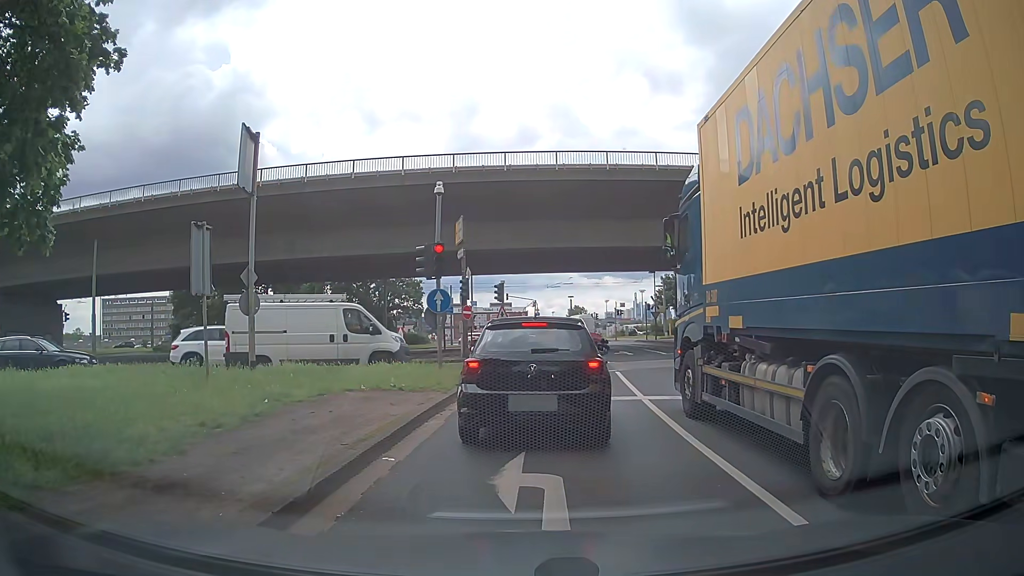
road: primary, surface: asphalt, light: Day
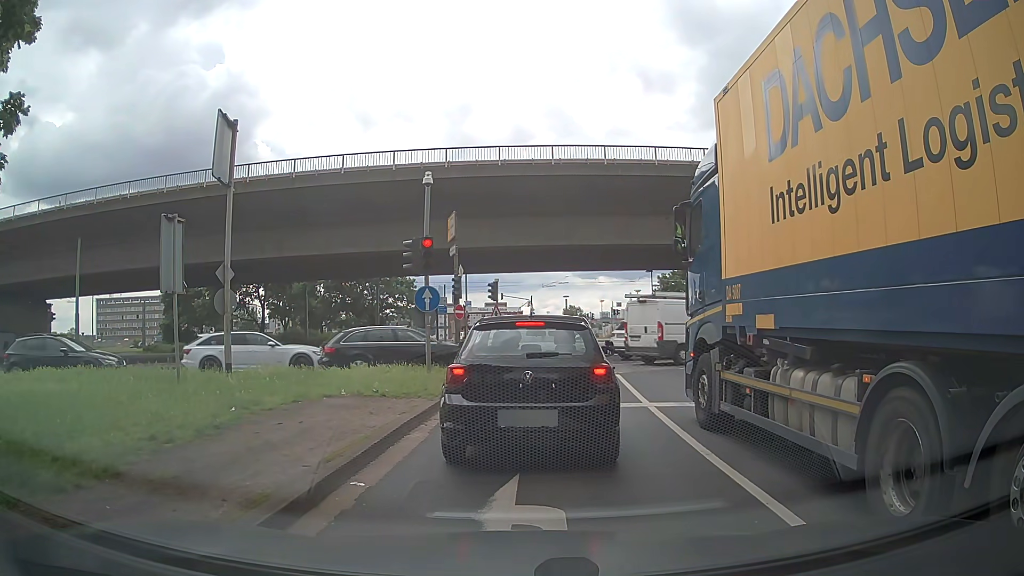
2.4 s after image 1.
(0.0, +1.1) m; 0°
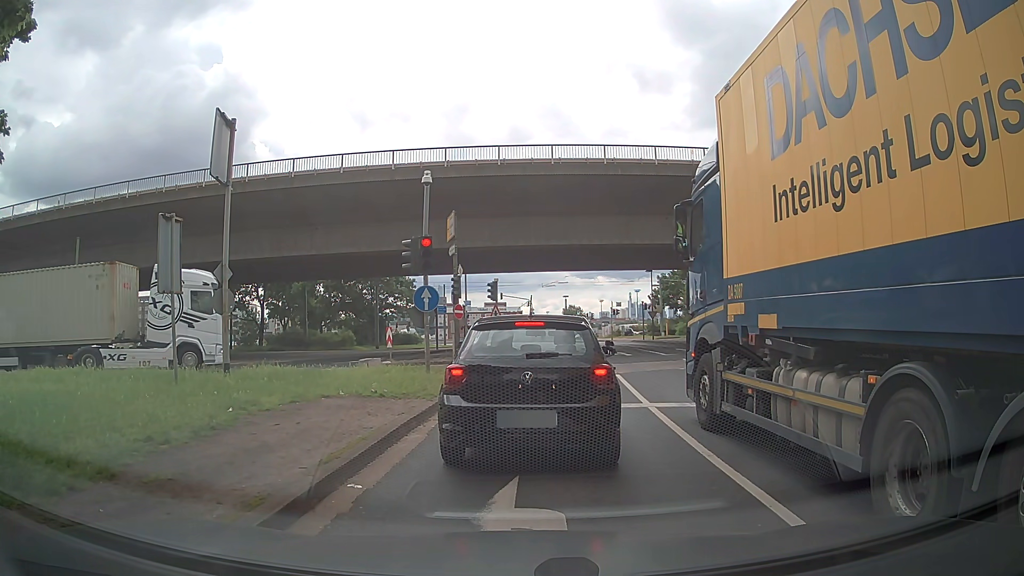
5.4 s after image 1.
(0.0, +0.2) m; 0°
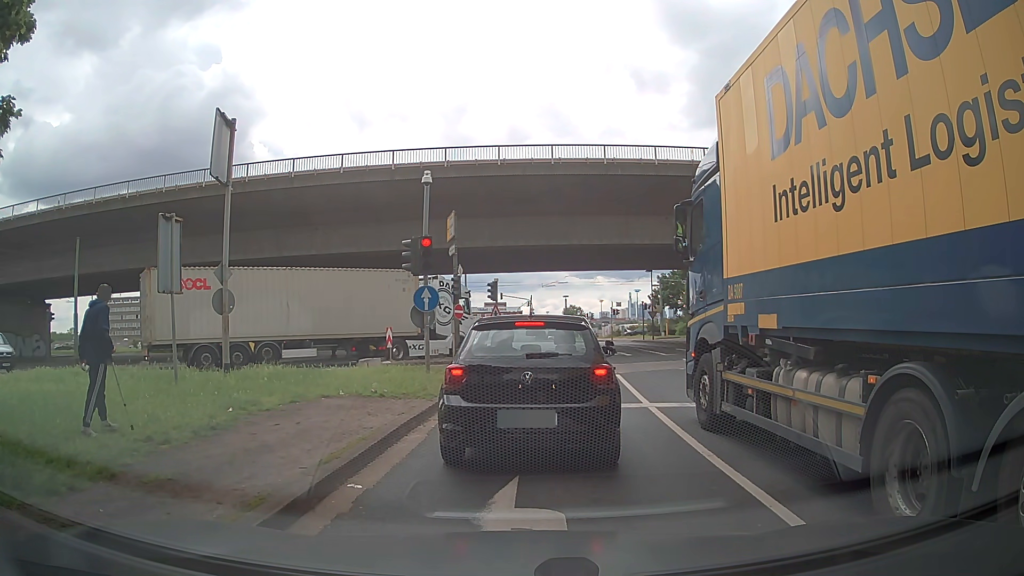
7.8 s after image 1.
(0.0, 0.0) m; 0°
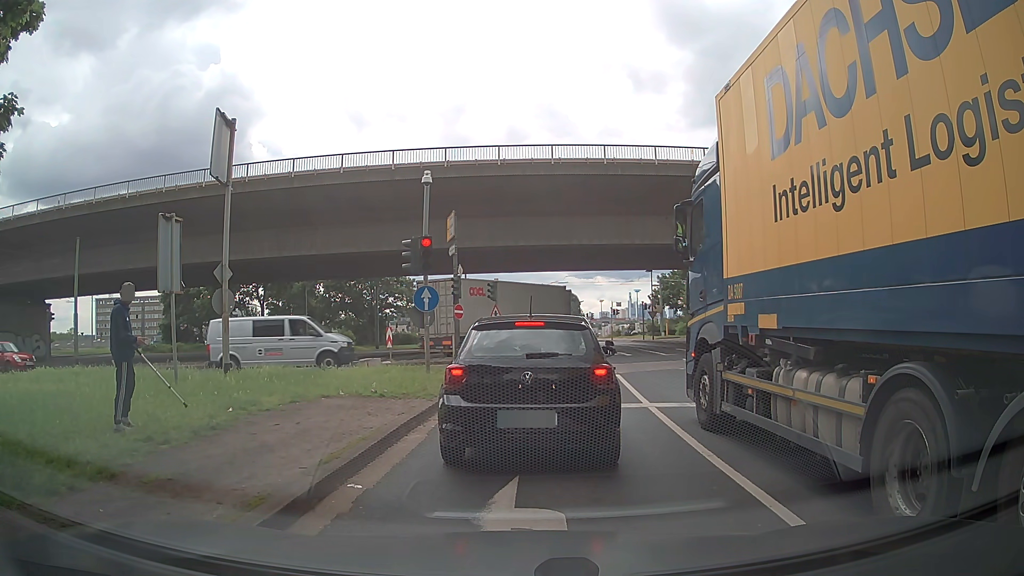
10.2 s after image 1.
(0.0, 0.0) m; 0°
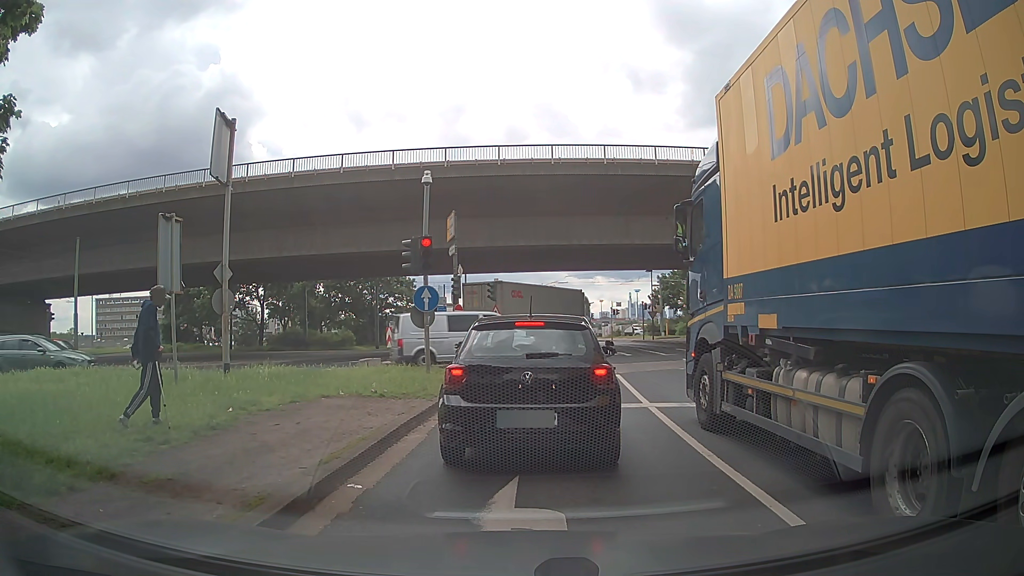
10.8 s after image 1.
(0.0, 0.0) m; 0°
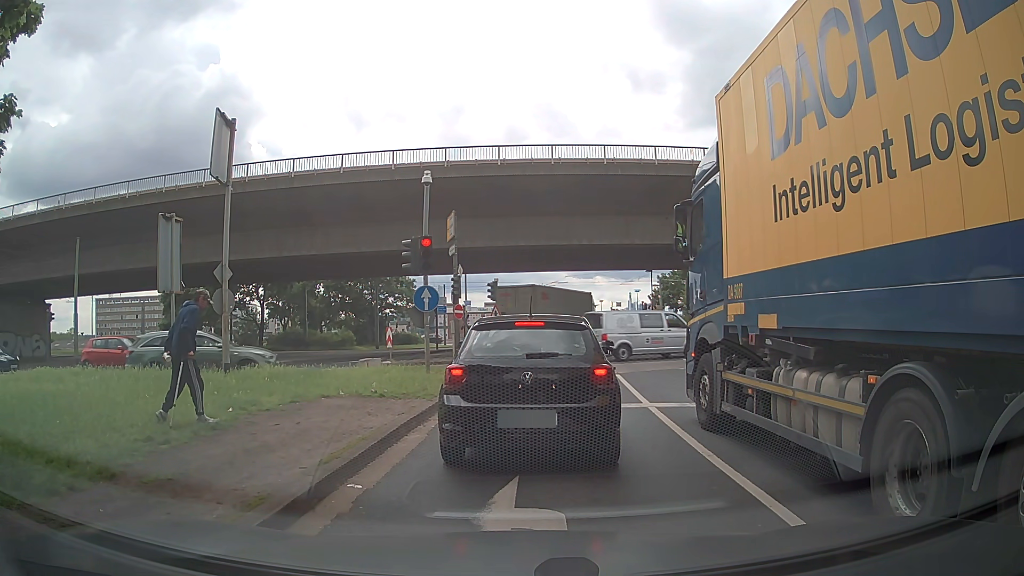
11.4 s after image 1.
(0.0, 0.0) m; 0°
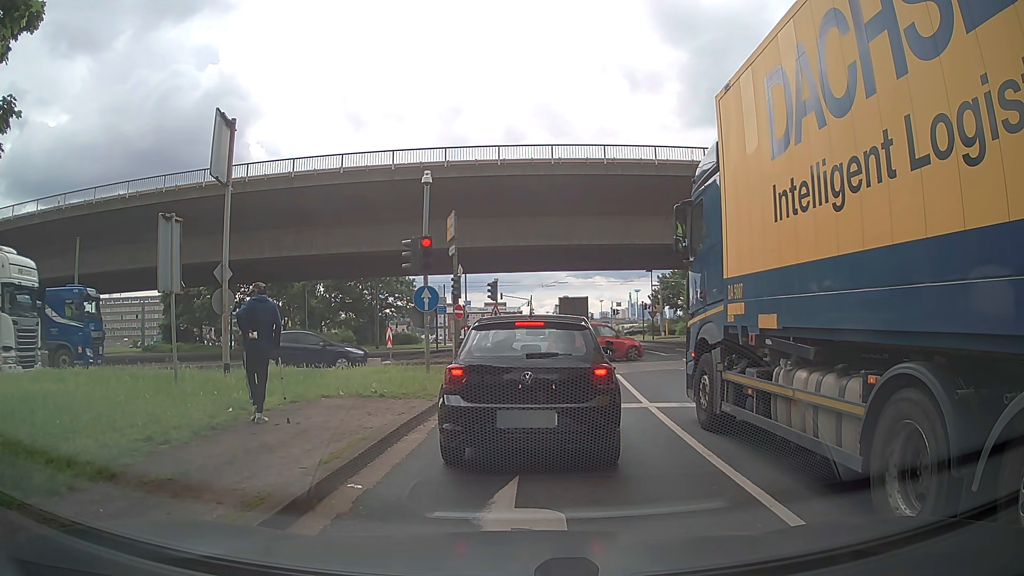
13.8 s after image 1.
(0.0, 0.0) m; 0°
